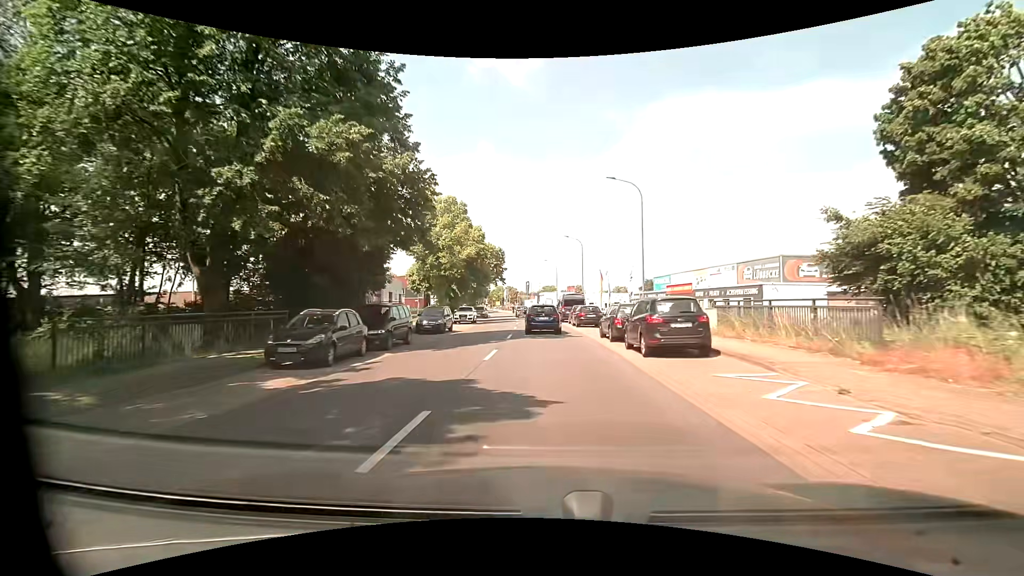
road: tertiary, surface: asphalt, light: Day
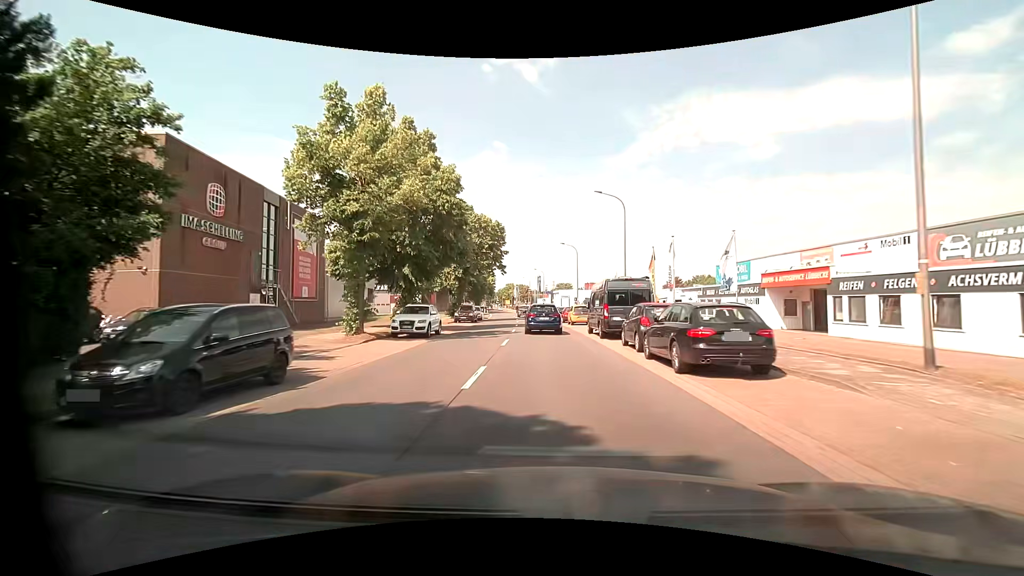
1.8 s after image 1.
(-0.1, +22.5) m; -2°
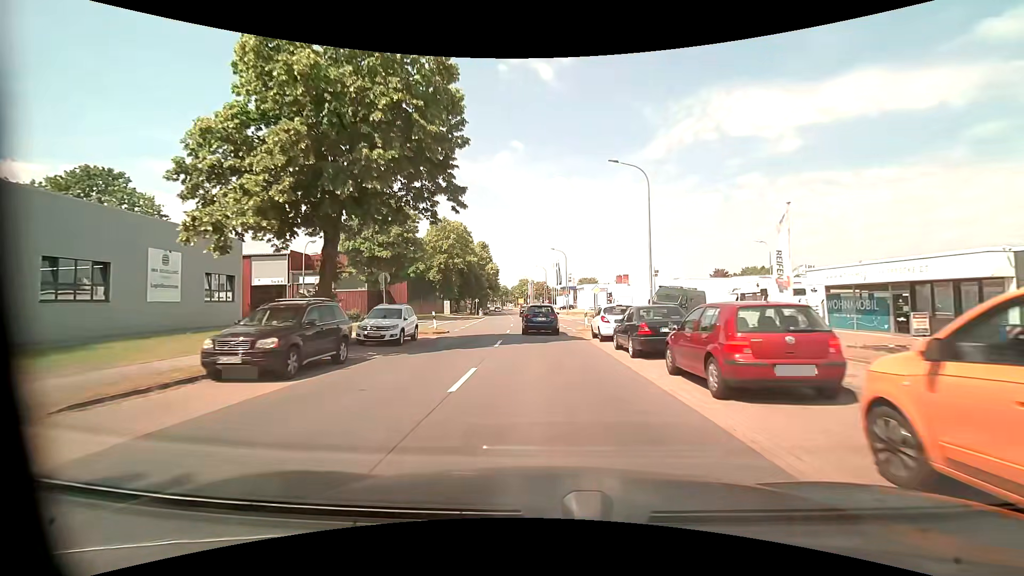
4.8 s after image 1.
(-0.5, +36.3) m; -3°
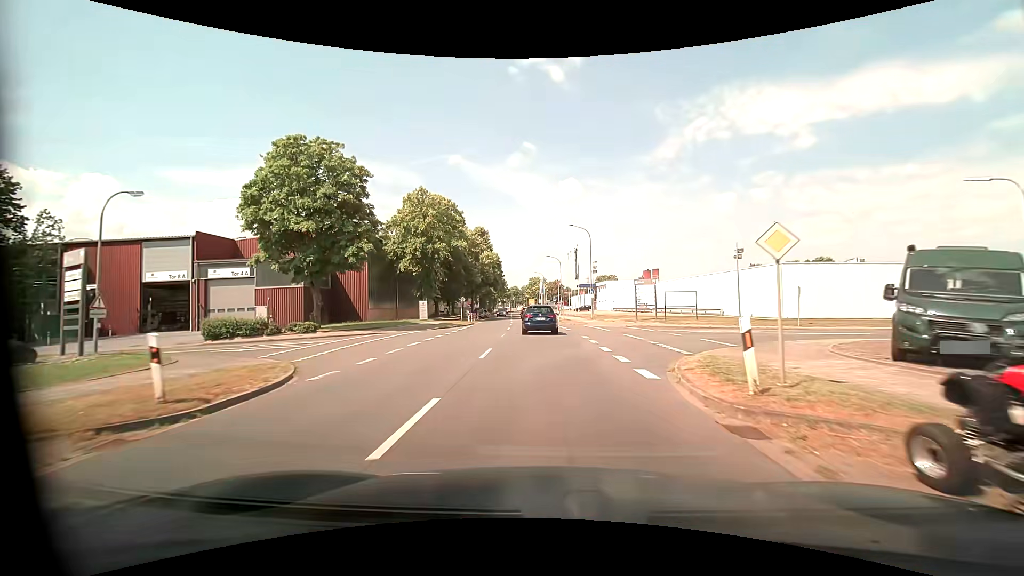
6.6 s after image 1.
(+0.1, +21.5) m; -1°
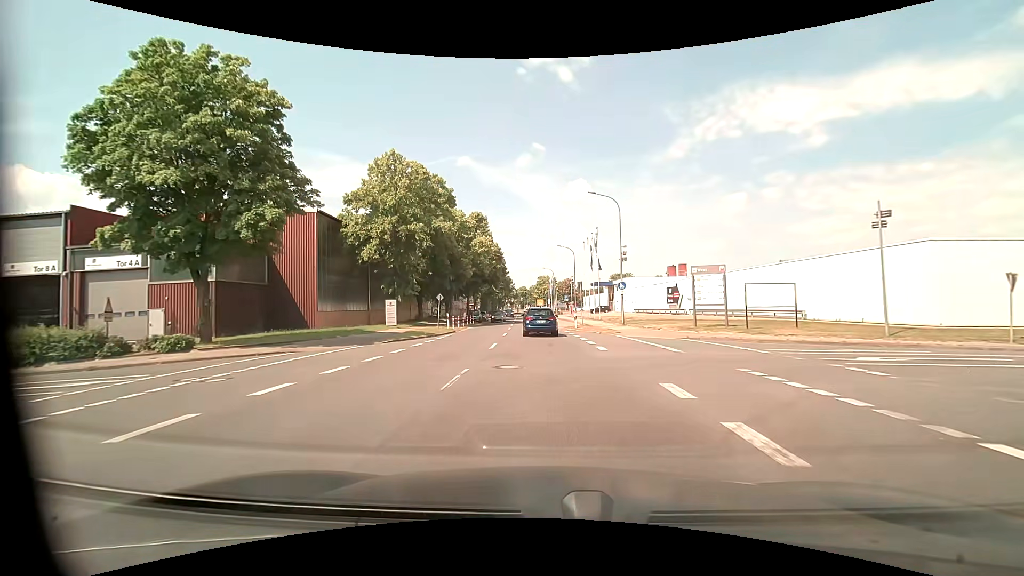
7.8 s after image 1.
(+0.1, +14.4) m; 0°
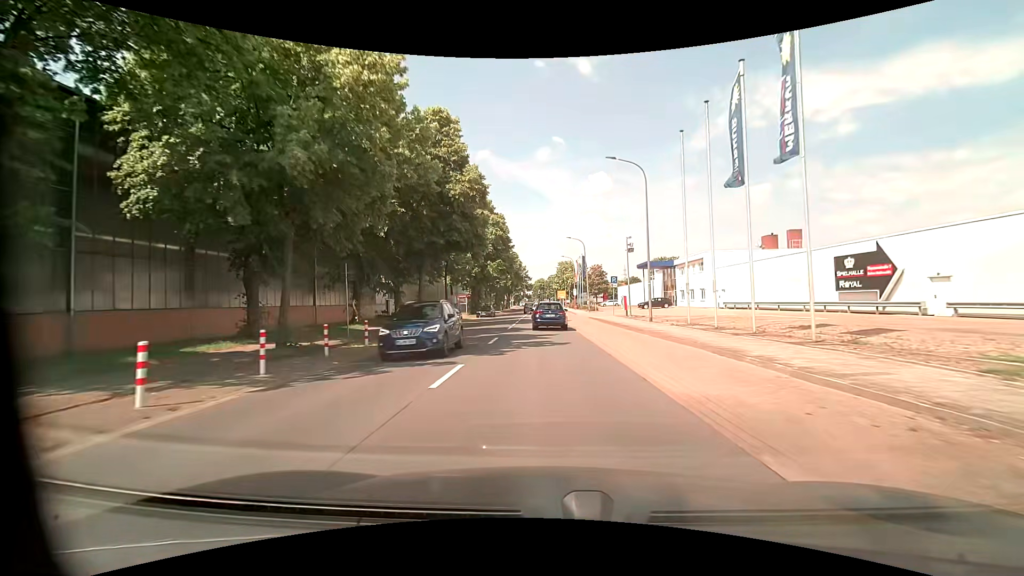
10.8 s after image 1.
(-0.9, +36.4) m; -2°
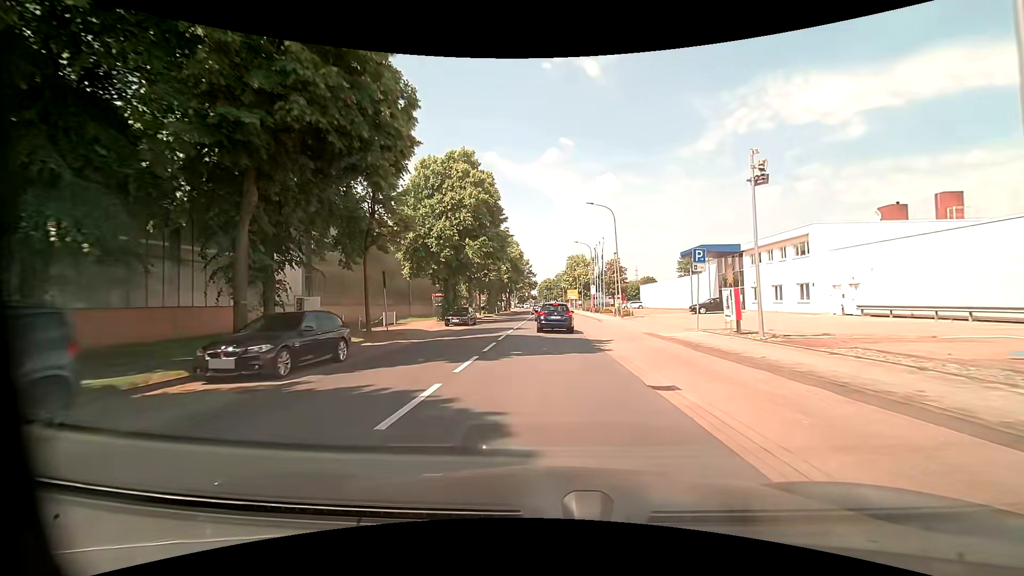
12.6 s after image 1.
(-0.1, +21.9) m; -1°
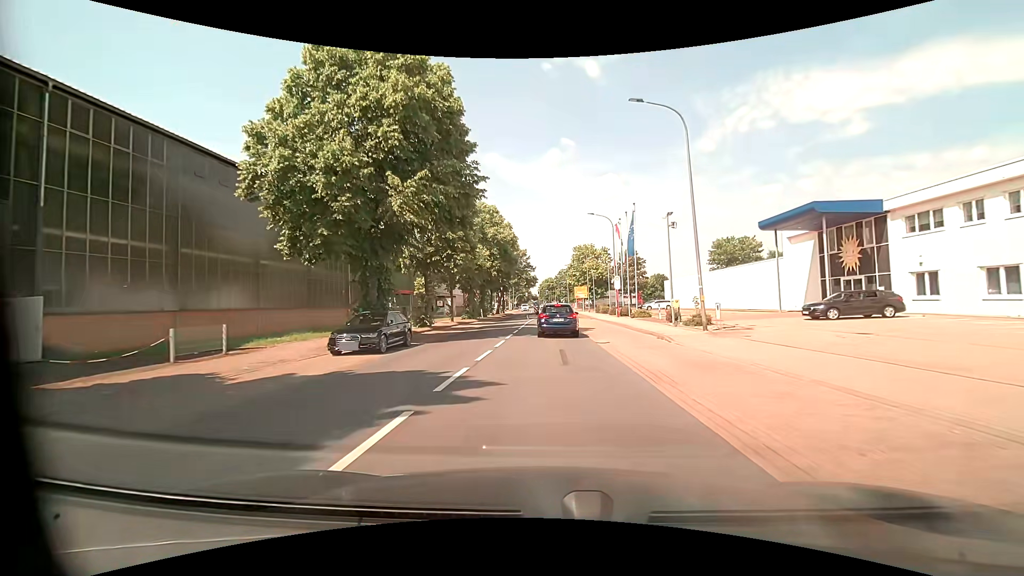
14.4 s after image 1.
(+0.1, +20.3) m; 0°
(0, +10) (0, +20) (0, +30) (0, +40) (+1, +50) (+1, +60) (+1, +70) (+2, +80) (+2, +90) (+2, +100) m
